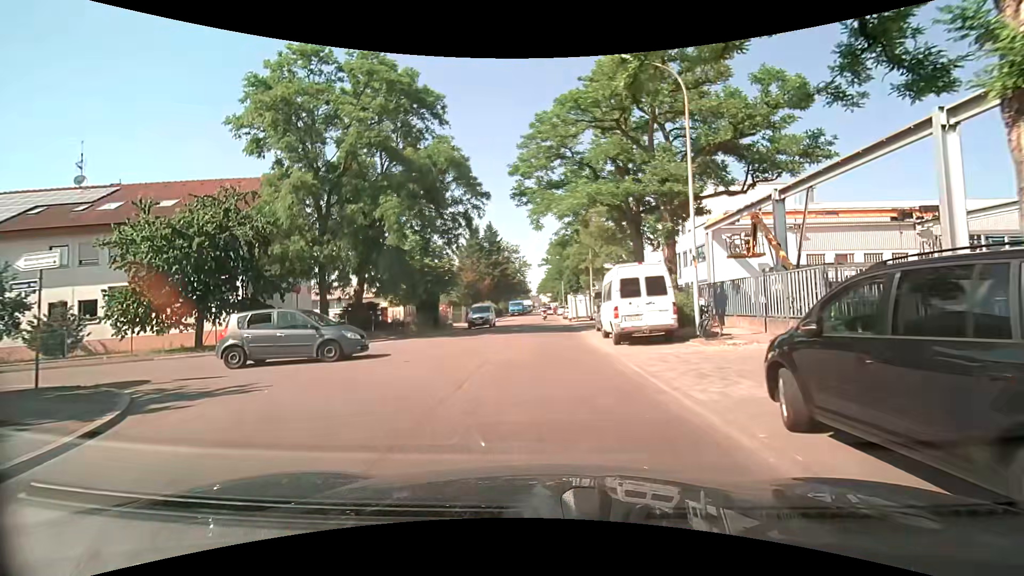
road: unclassified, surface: asphalt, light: Day
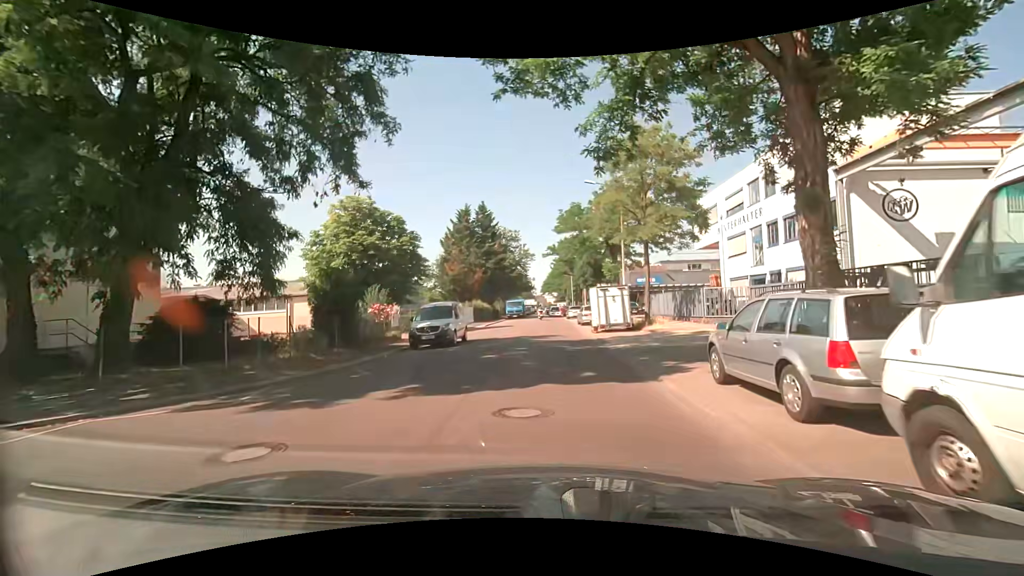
(-0.2, +16.7) m; -1°
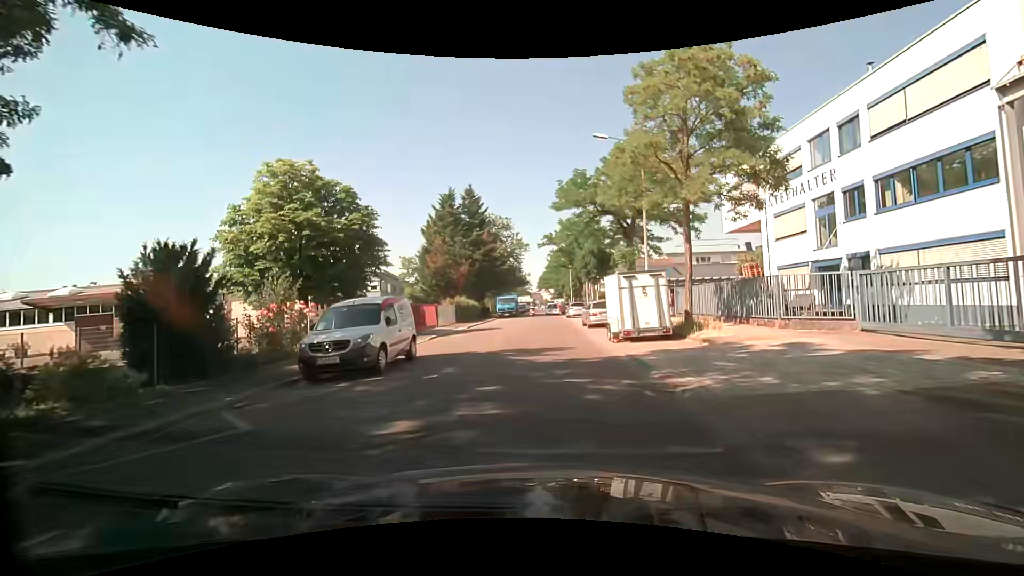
(0.0, +8.2) m; 0°
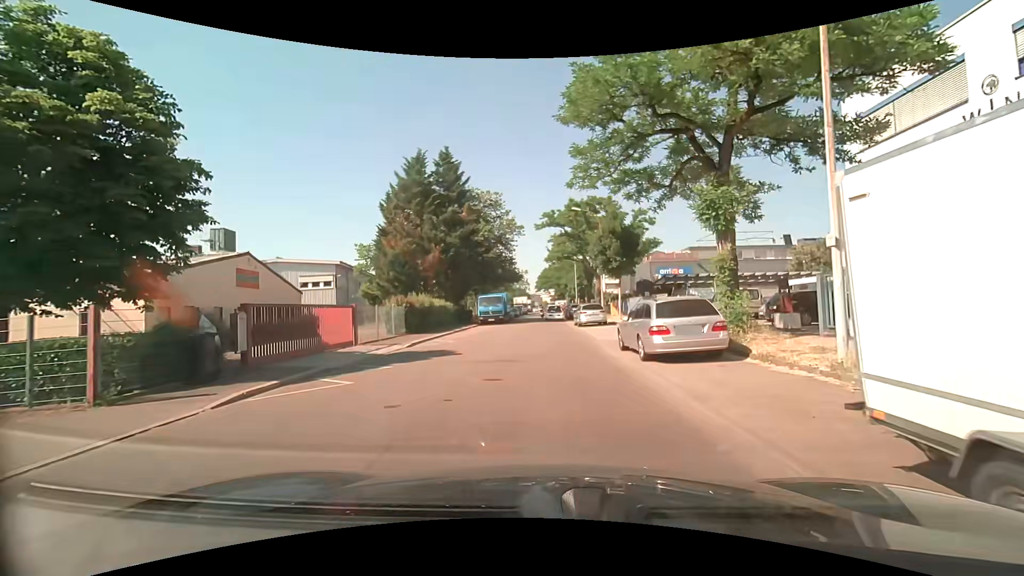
(+0.1, +15.1) m; 0°
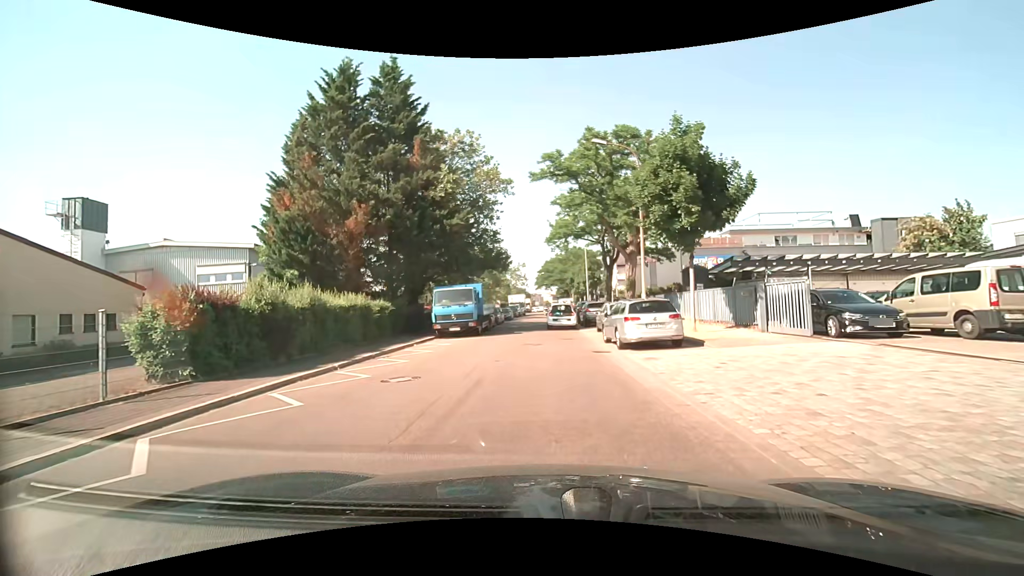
(-0.1, +16.7) m; -1°
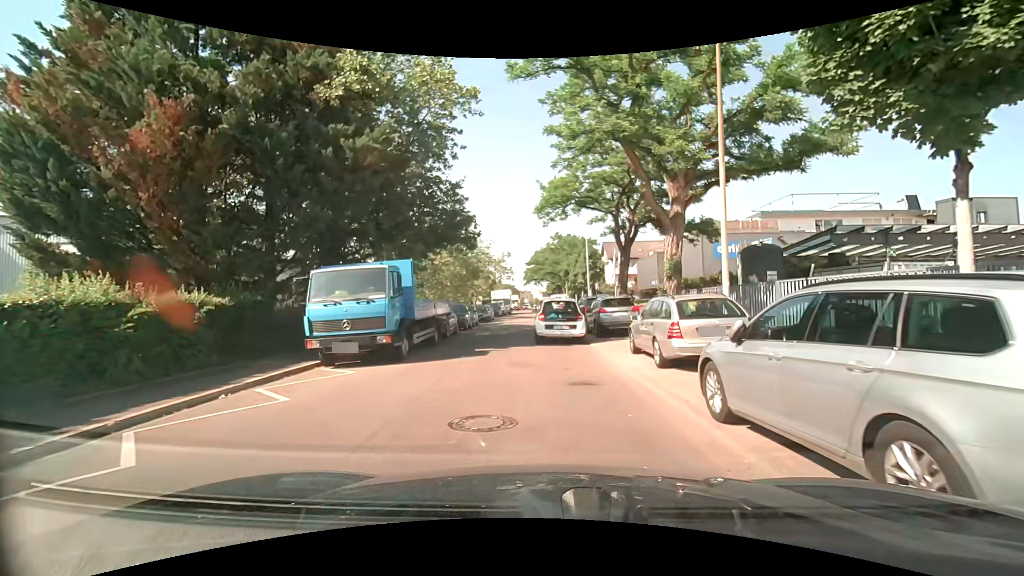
(+0.1, +11.8) m; +1°
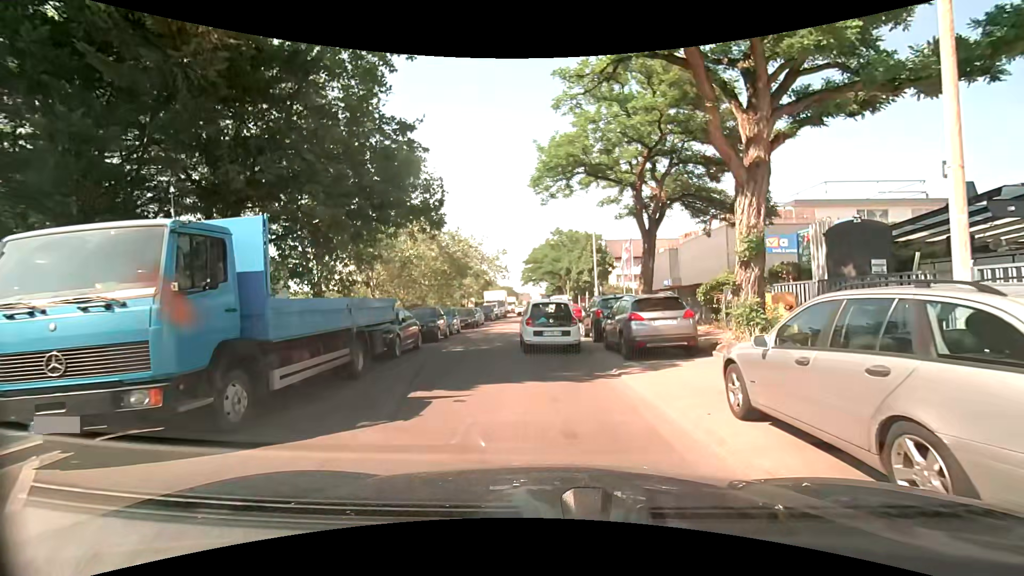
(+0.1, +6.9) m; +1°
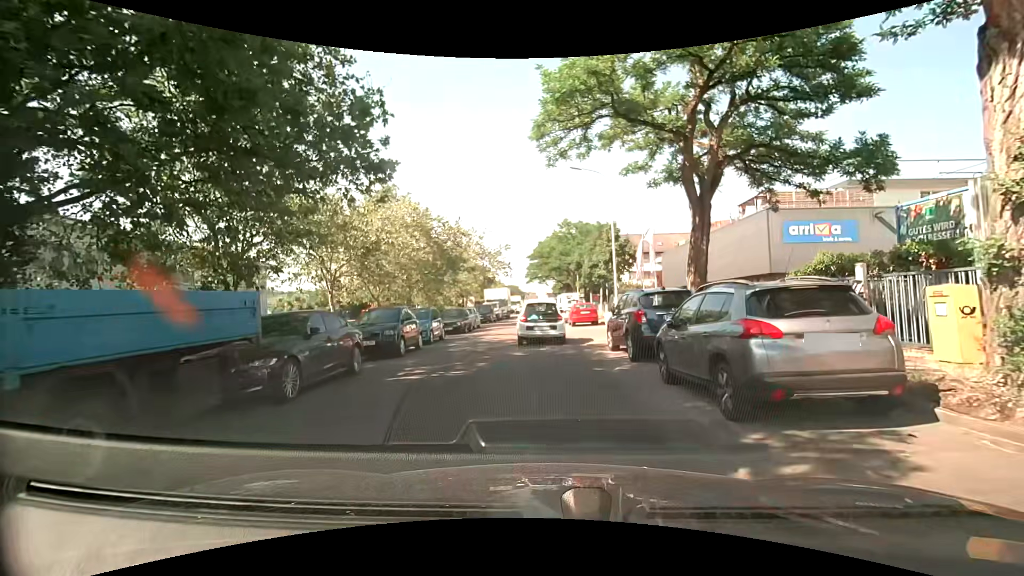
(-0.1, +6.3) m; -1°
